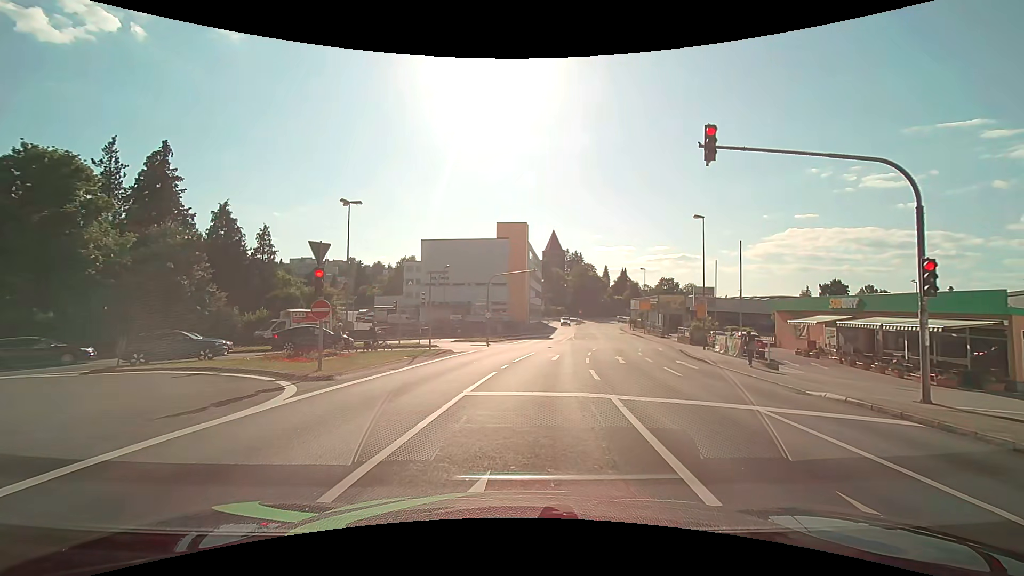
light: Day
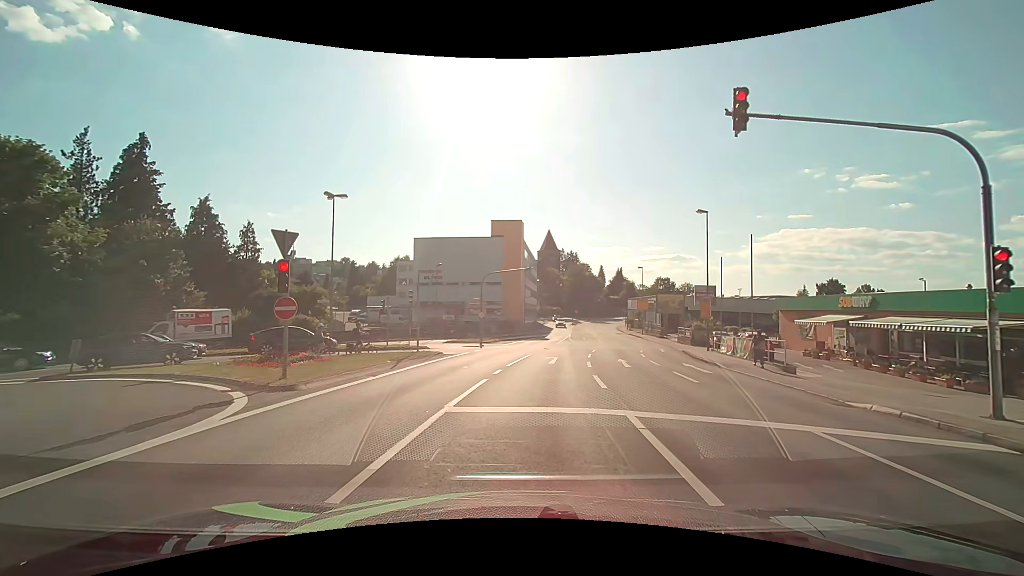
(0.0, +1.9) m; +1°
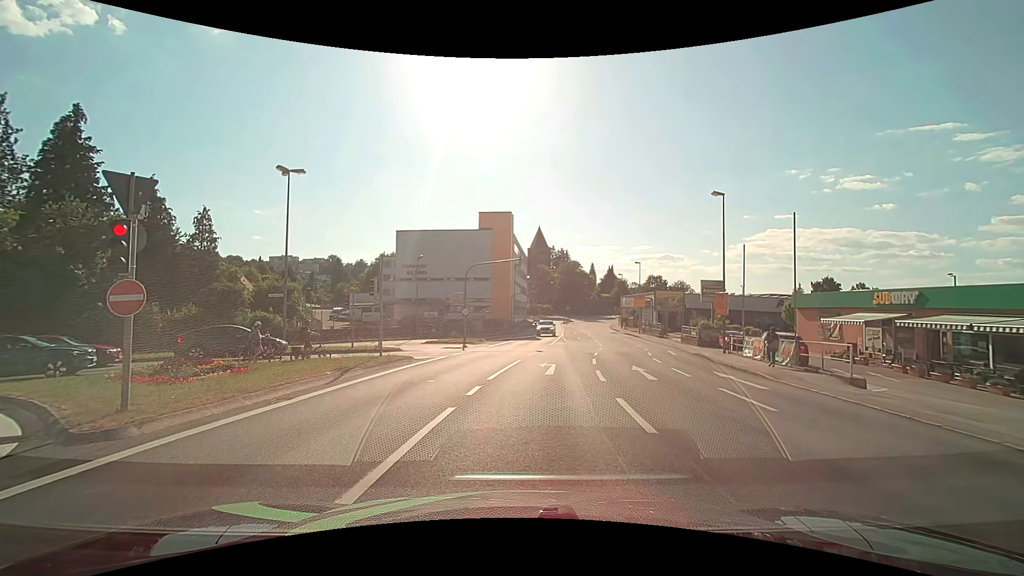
(+0.1, +4.7) m; +2°
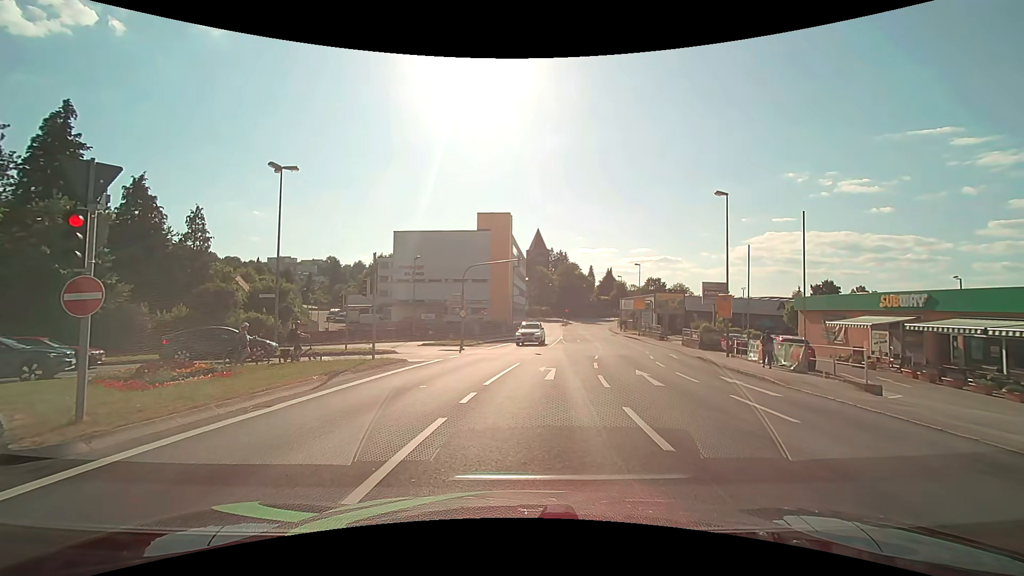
(0.0, +0.8) m; 0°
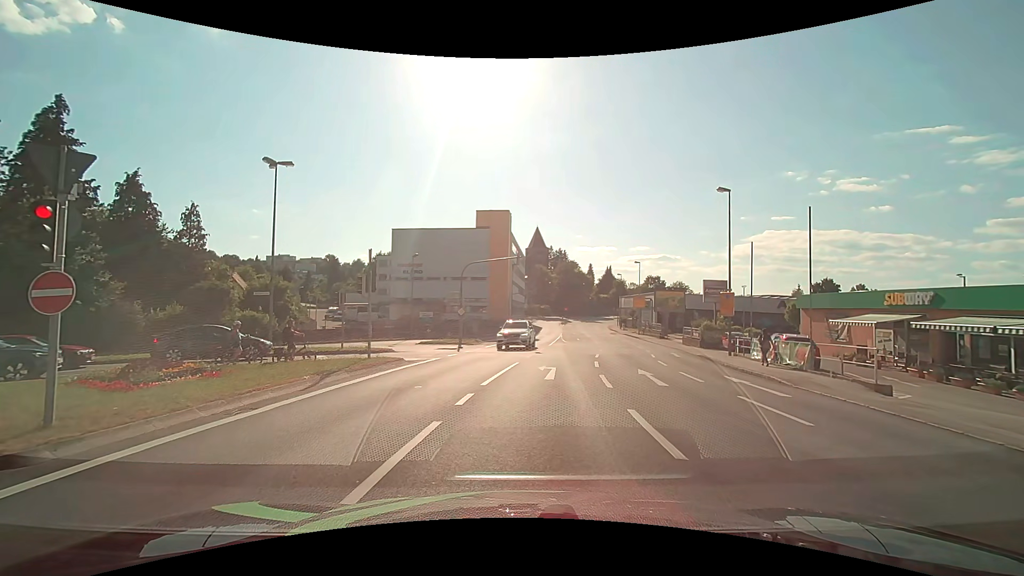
(0.0, +0.4) m; 0°
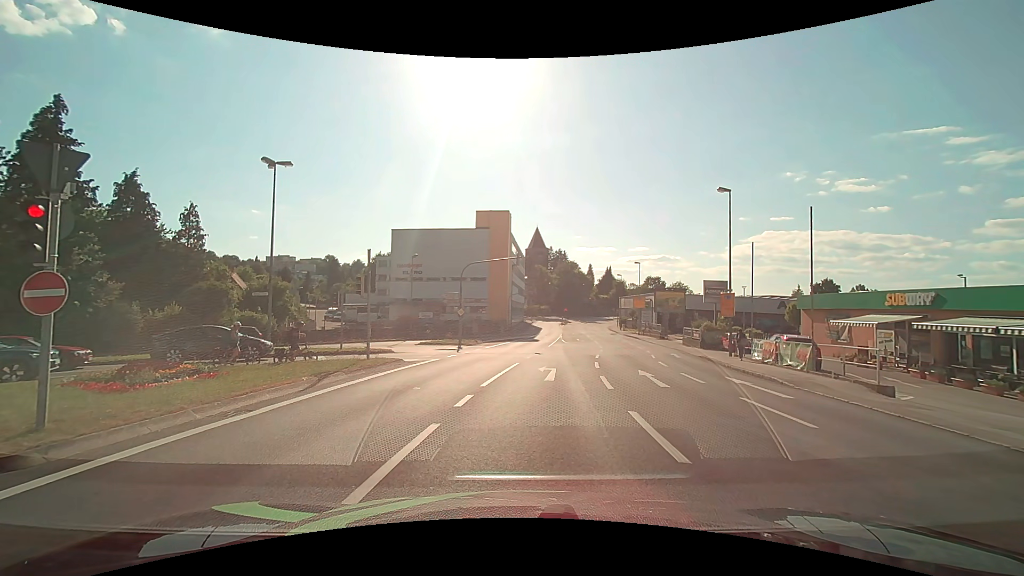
(0.0, +0.2) m; 0°
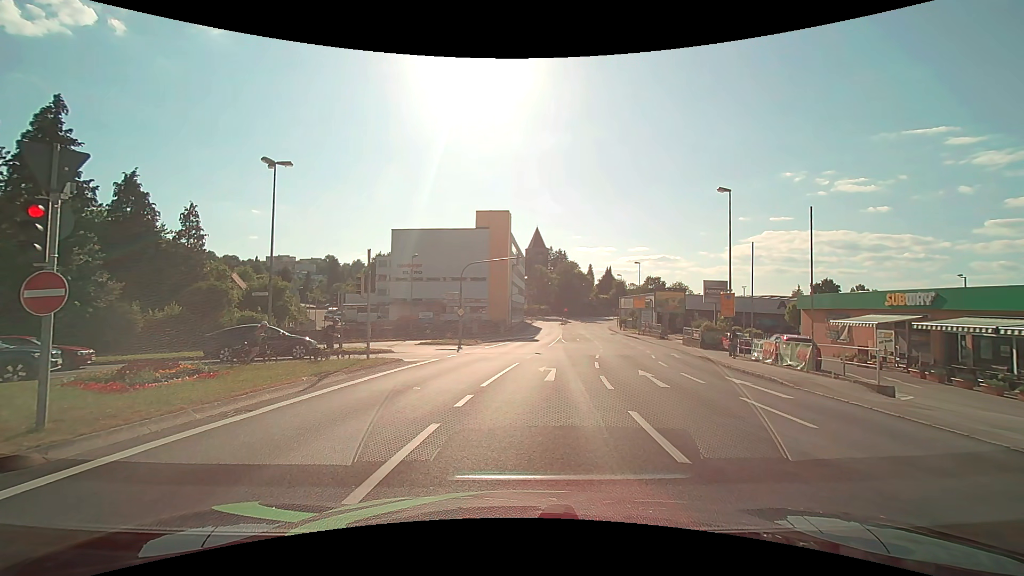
(0.0, 0.0) m; 0°
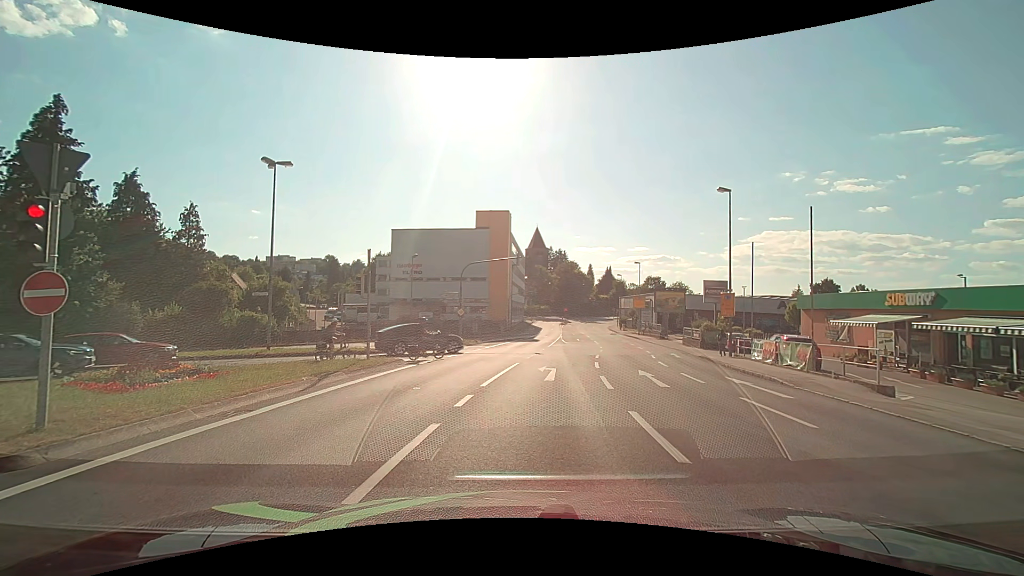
(0.0, 0.0) m; 0°
